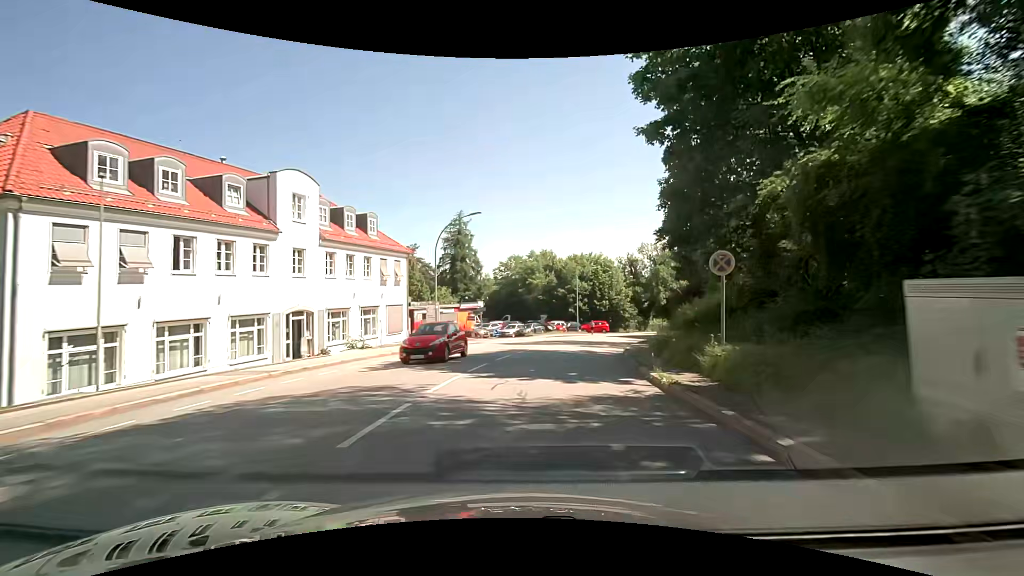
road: tertiary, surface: asphalt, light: Day
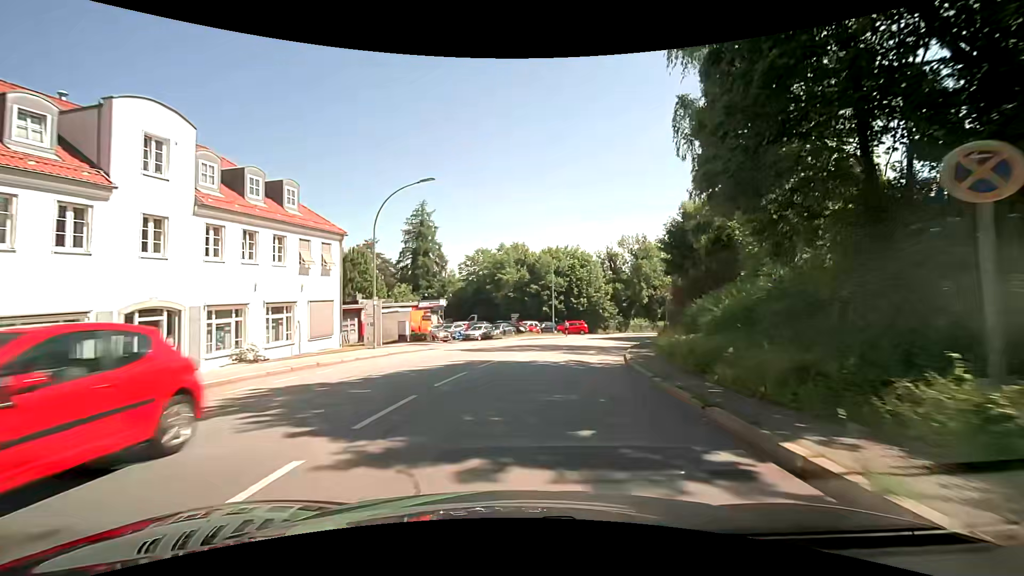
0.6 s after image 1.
(+0.3, +7.8) m; +4°
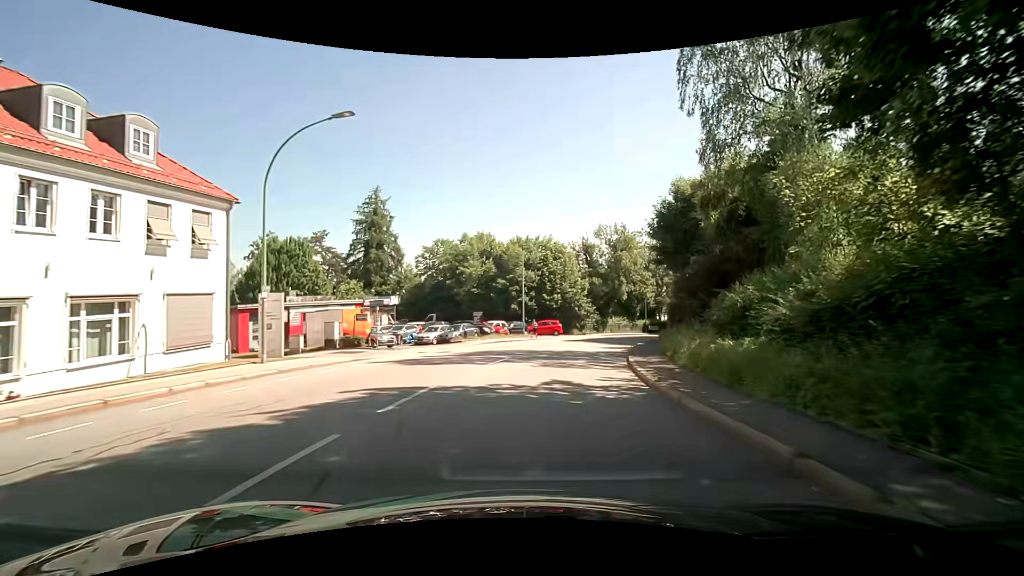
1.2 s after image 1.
(+0.2, +7.8) m; +4°
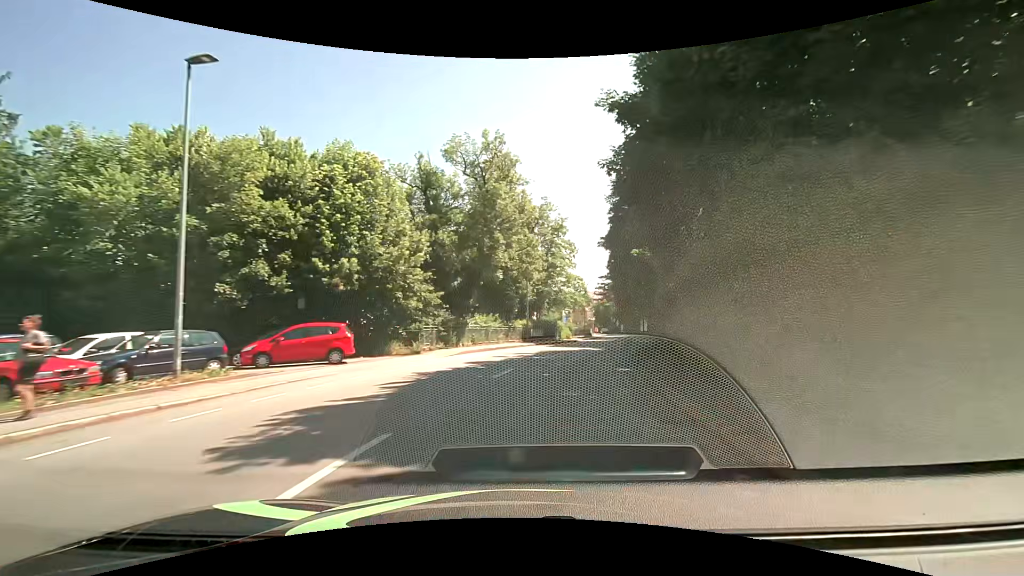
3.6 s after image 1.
(+4.5, +31.3) m; +17°
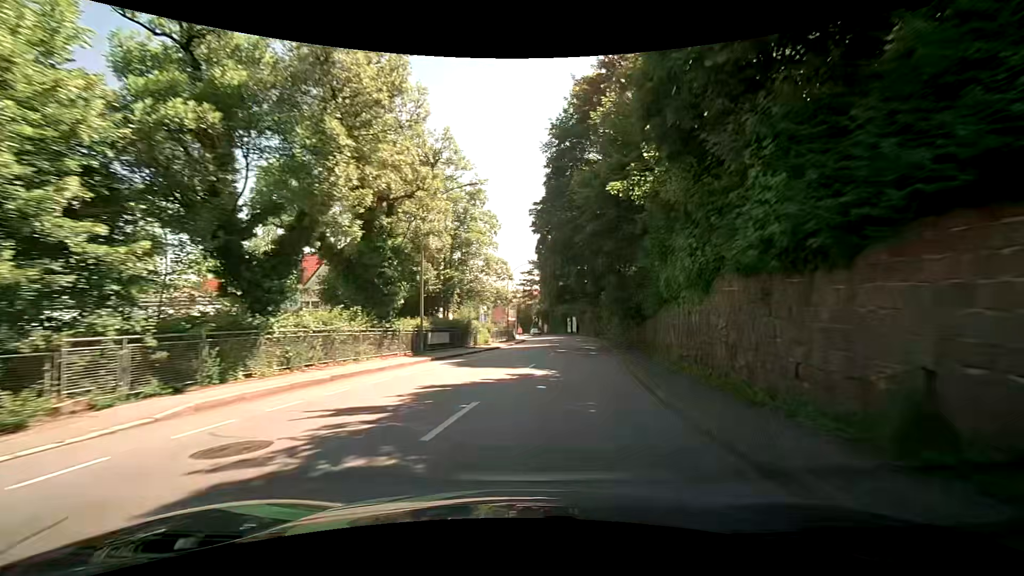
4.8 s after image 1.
(+1.2, +15.9) m; +9°
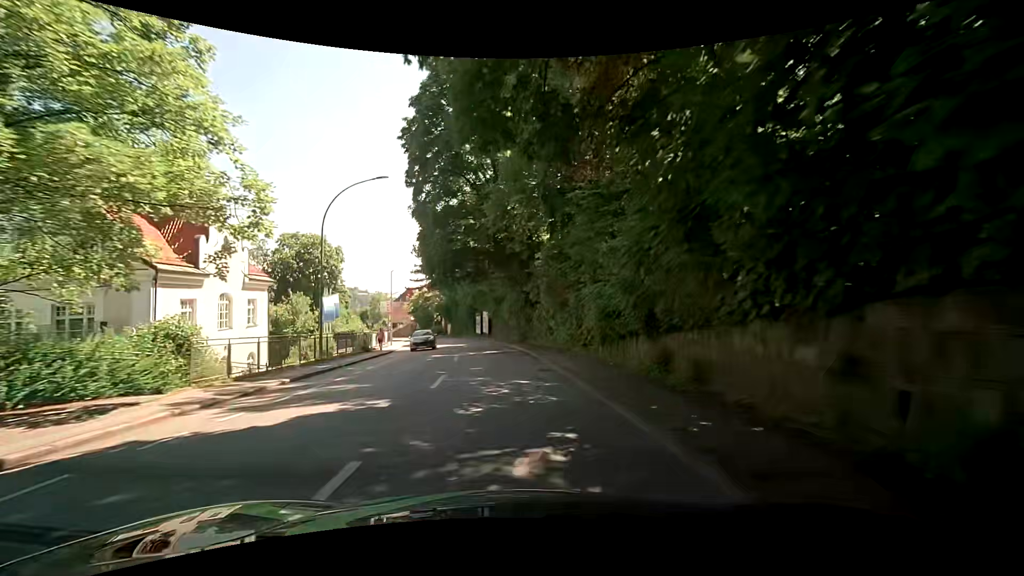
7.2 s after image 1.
(+4.0, +31.2) m; +9°
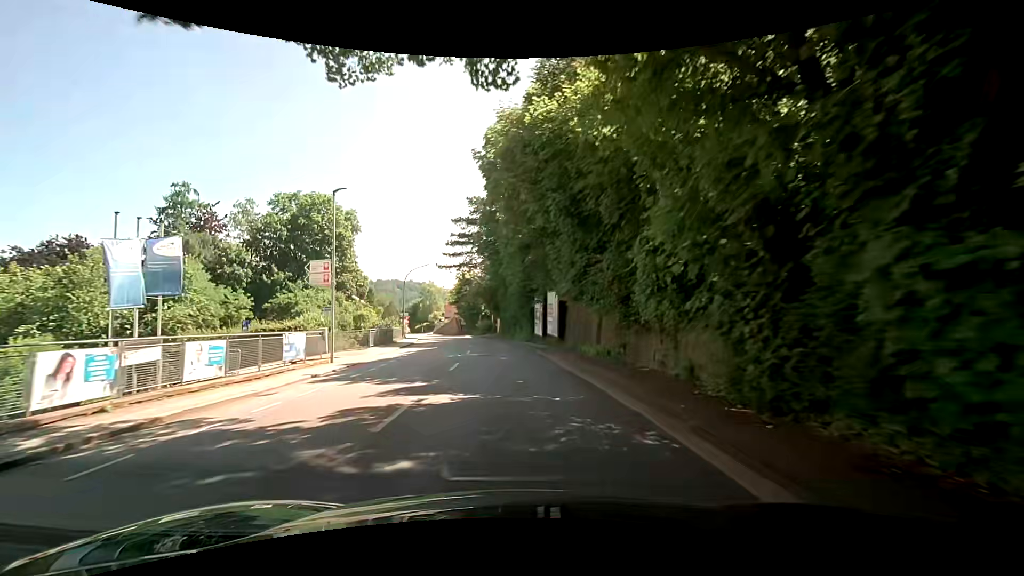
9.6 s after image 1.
(-1.5, +31.8) m; -6°
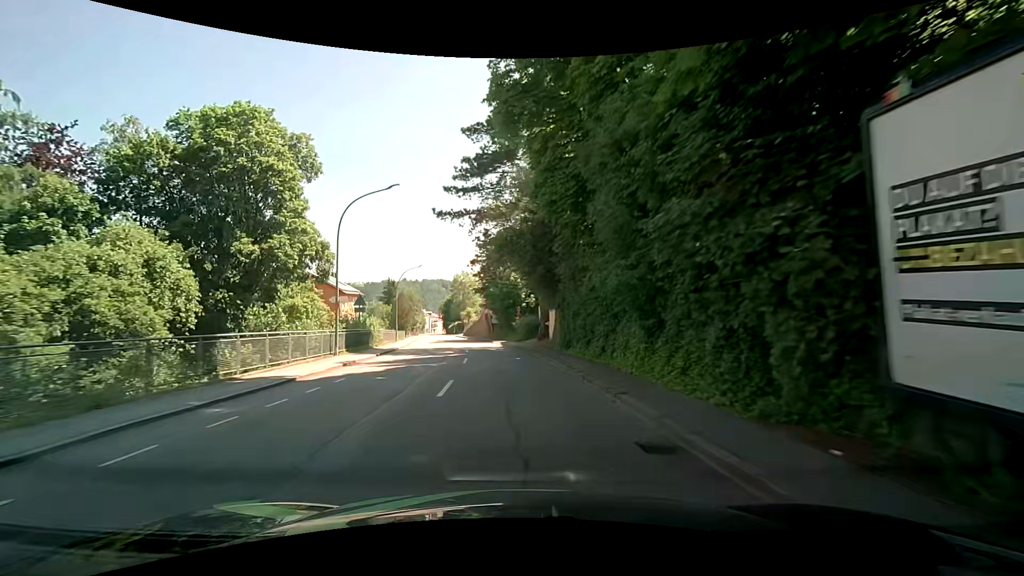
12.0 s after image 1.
(-1.6, +32.8) m; -5°
(0, +10) (-1, +20) (-2, +30) (-3, +40) (-5, +50) (-6, +60) (-8, +69) (-10, +79) (-12, +89) (-14, +99) m
